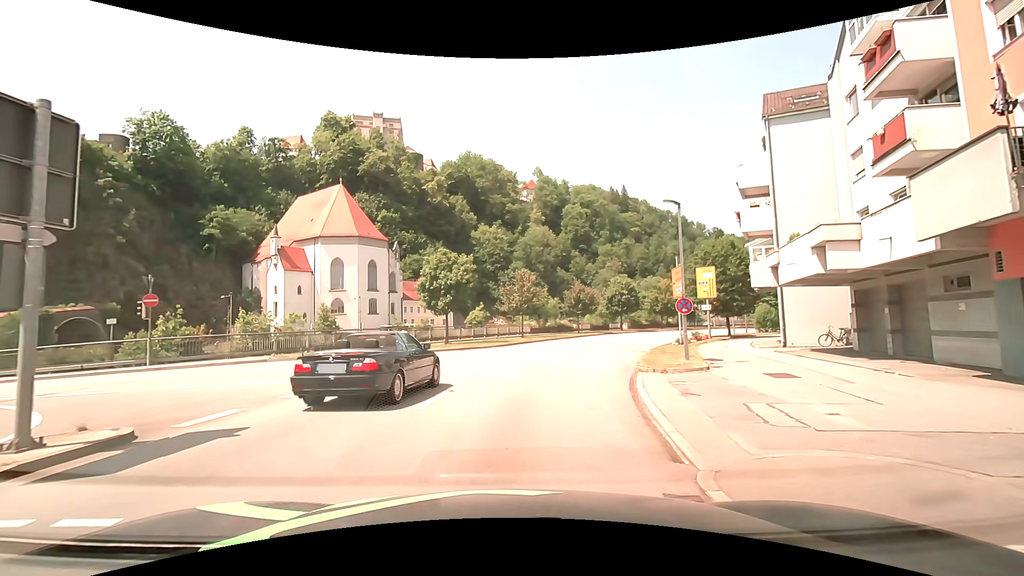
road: primary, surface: asphalt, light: Day
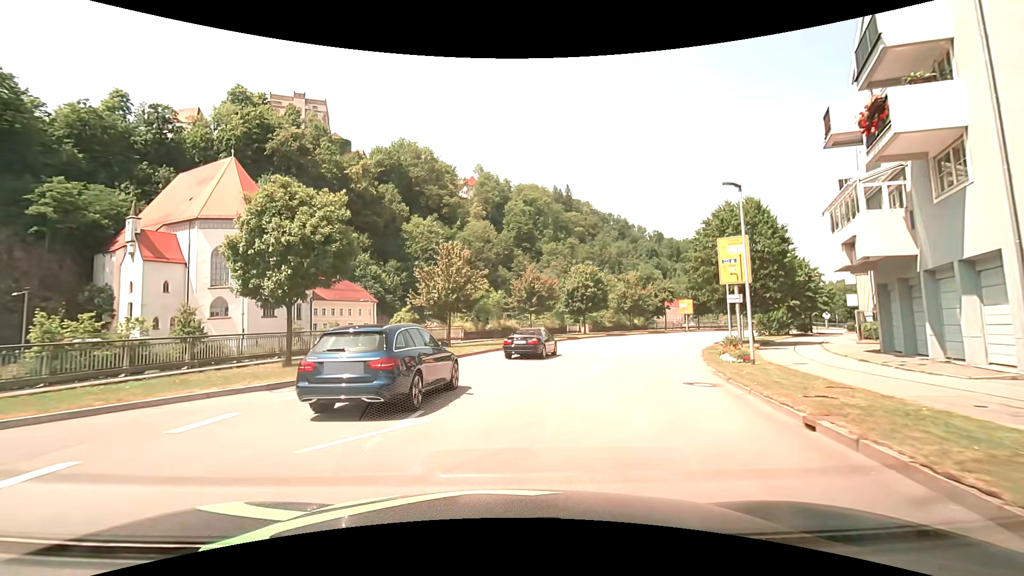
(+1.1, +18.1) m; +7°
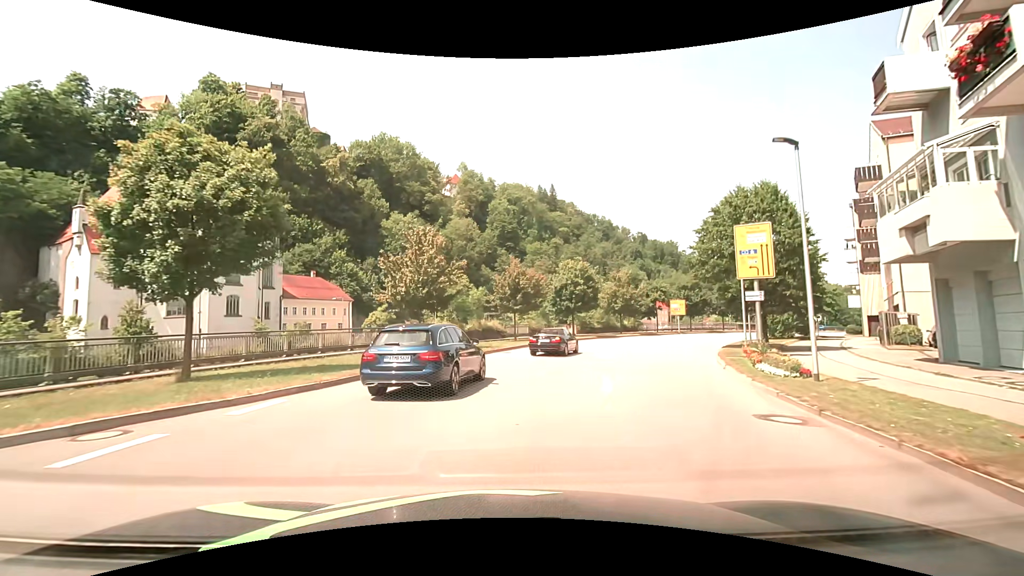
(0.0, +4.7) m; +2°
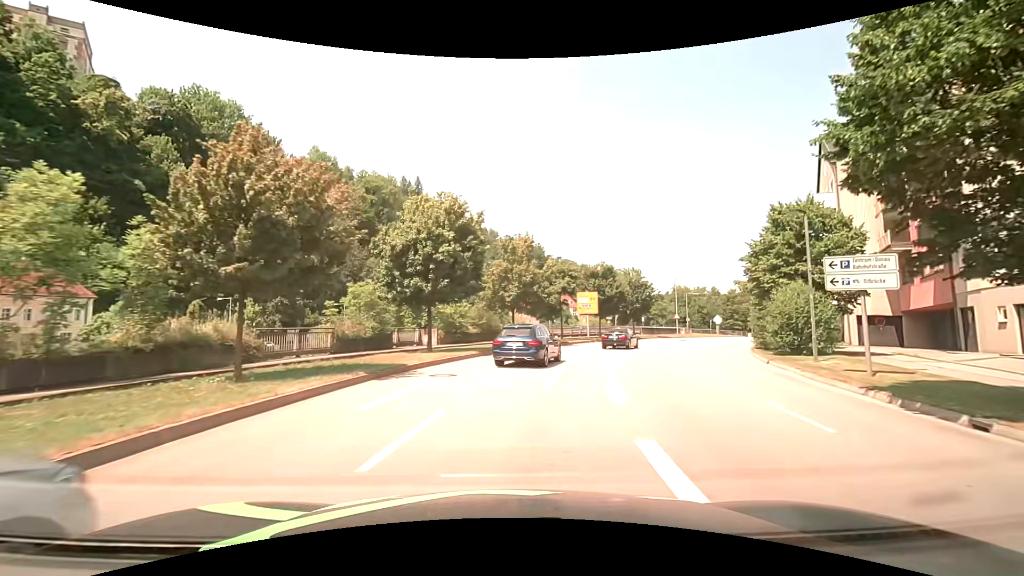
(+3.2, +25.6) m; +16°
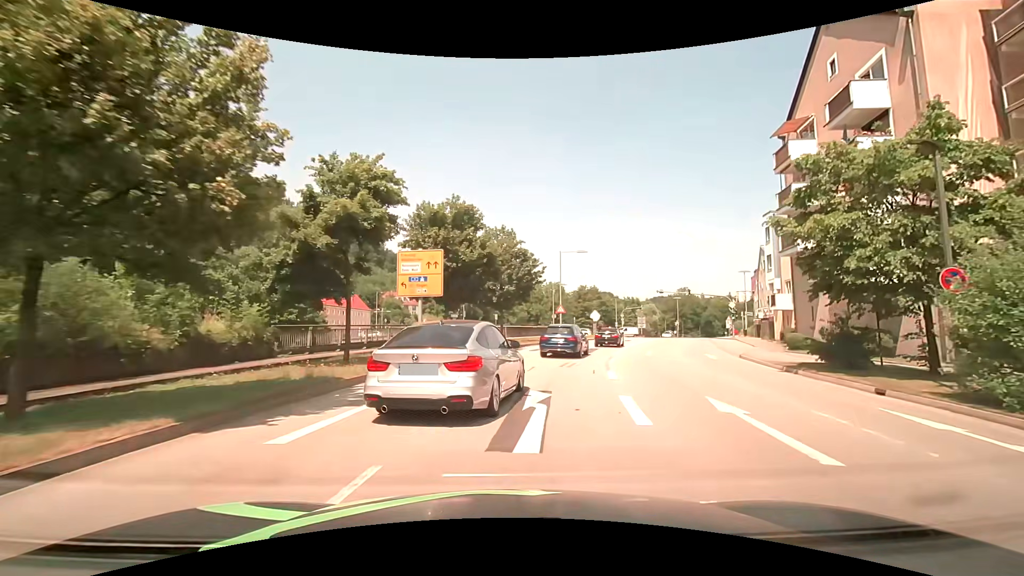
(+3.9, +26.1) m; +17°
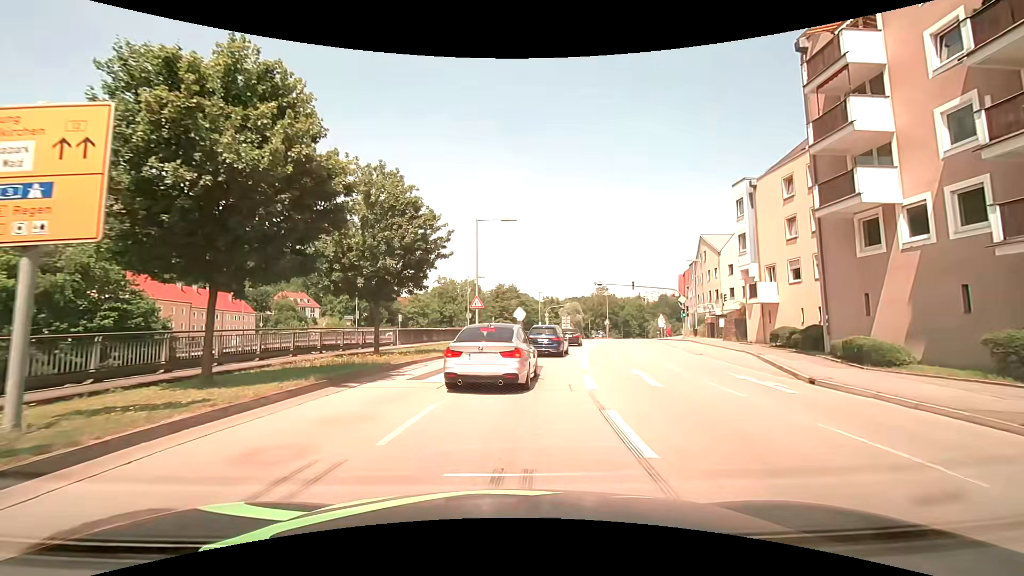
(+1.2, +13.8) m; +10°
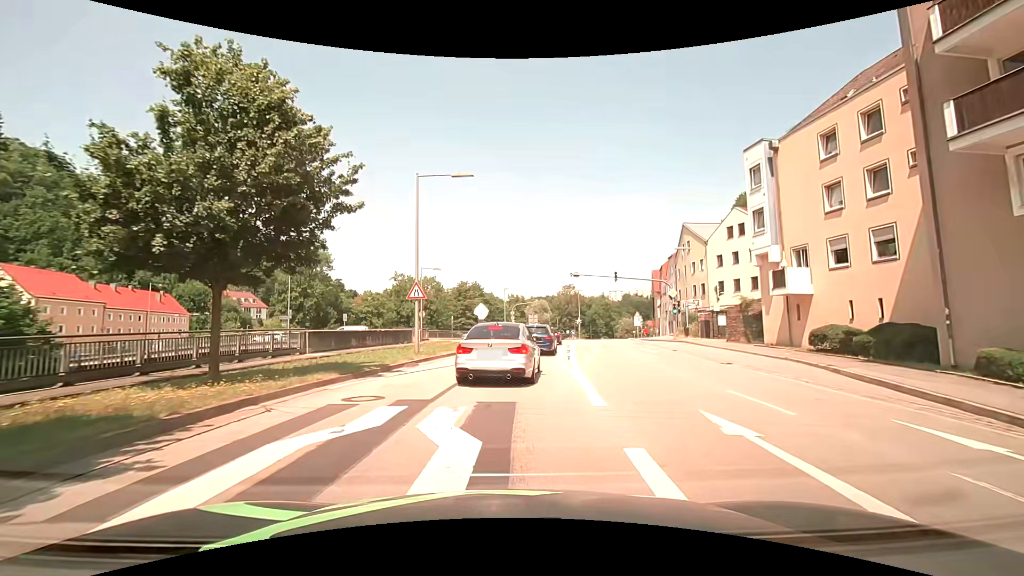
(+0.3, +8.9) m; +3°
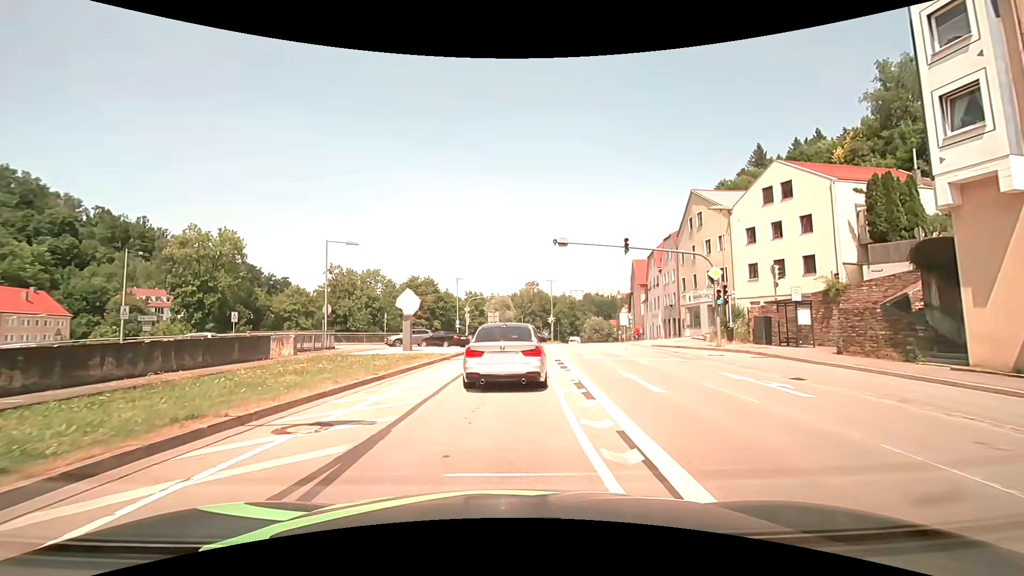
(+0.8, +17.1) m; +5°
(0, +10) (+1, +20) (+1, +30) (-3, +39) (-12, +44) (-22, +45) (-32, +45) (-42, +45) (-52, +44) (-61, +42) m
